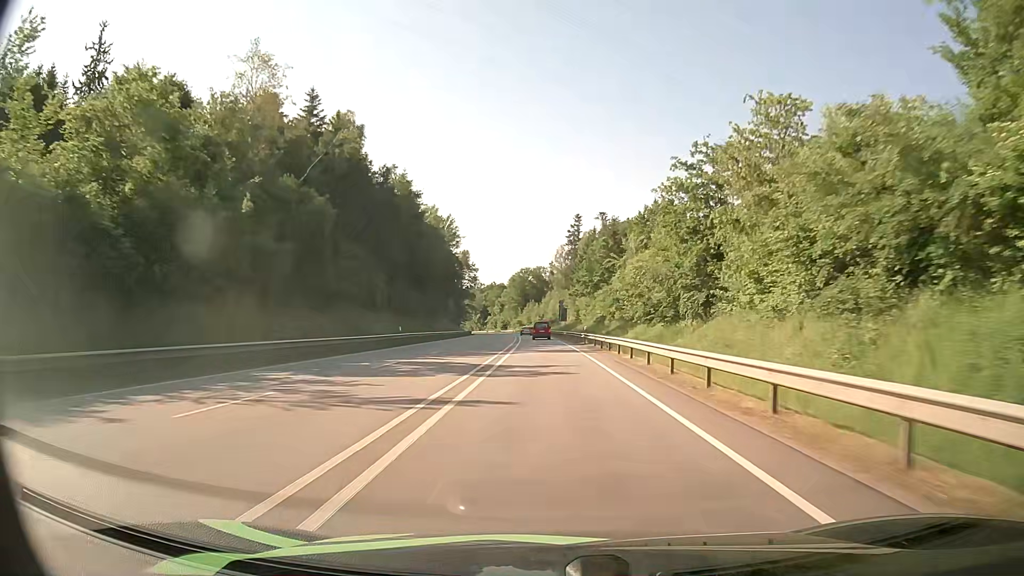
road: primary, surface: asphalt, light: Day
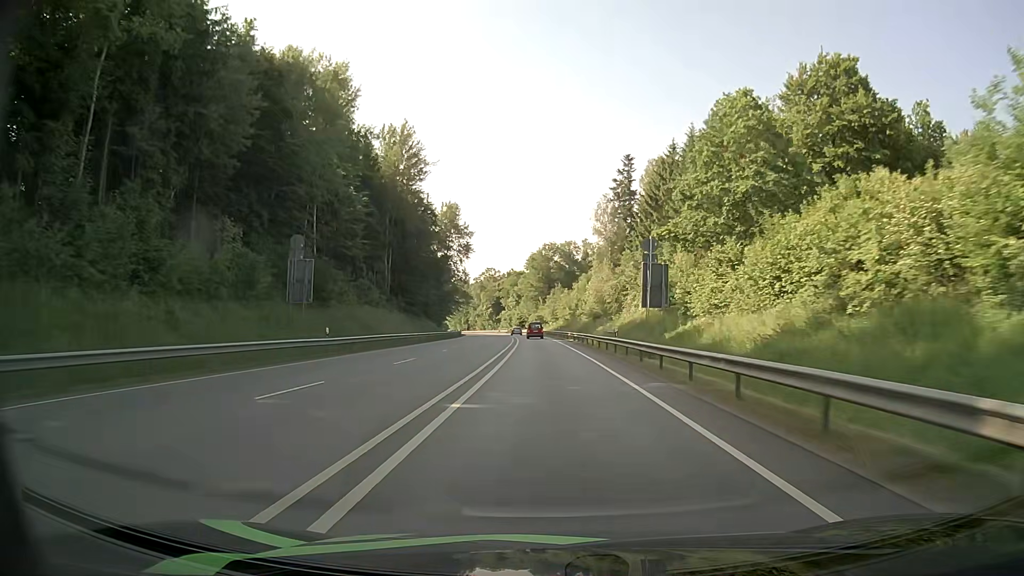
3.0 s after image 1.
(-1.6, +69.8) m; -3°
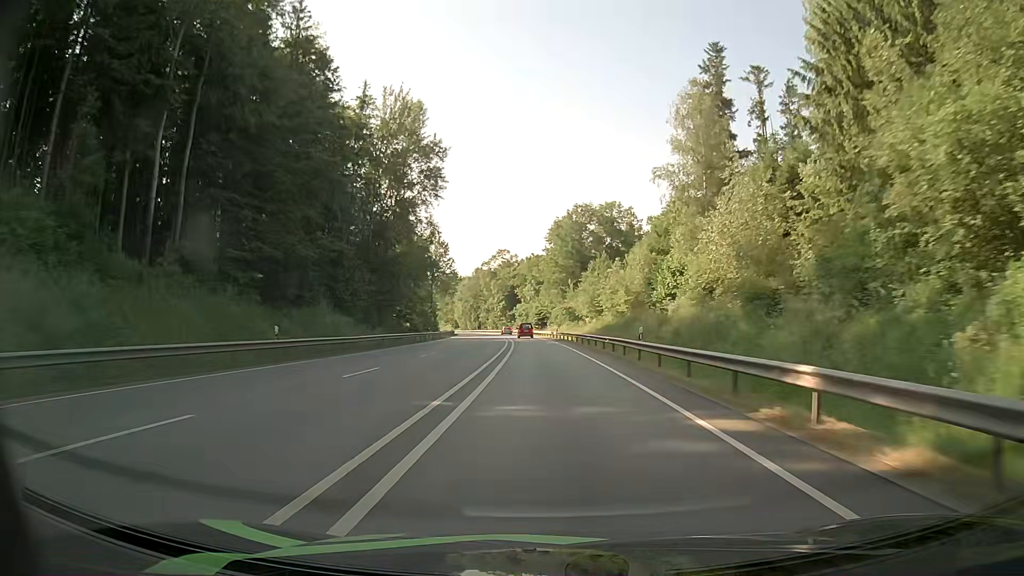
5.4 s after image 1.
(-1.1, +55.4) m; -2°
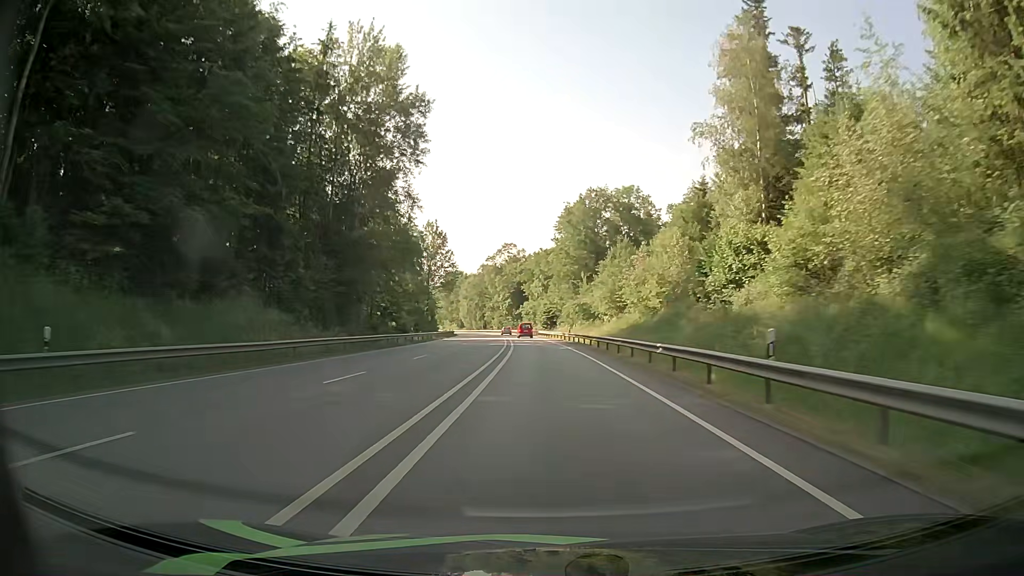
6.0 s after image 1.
(-0.1, +13.9) m; -1°
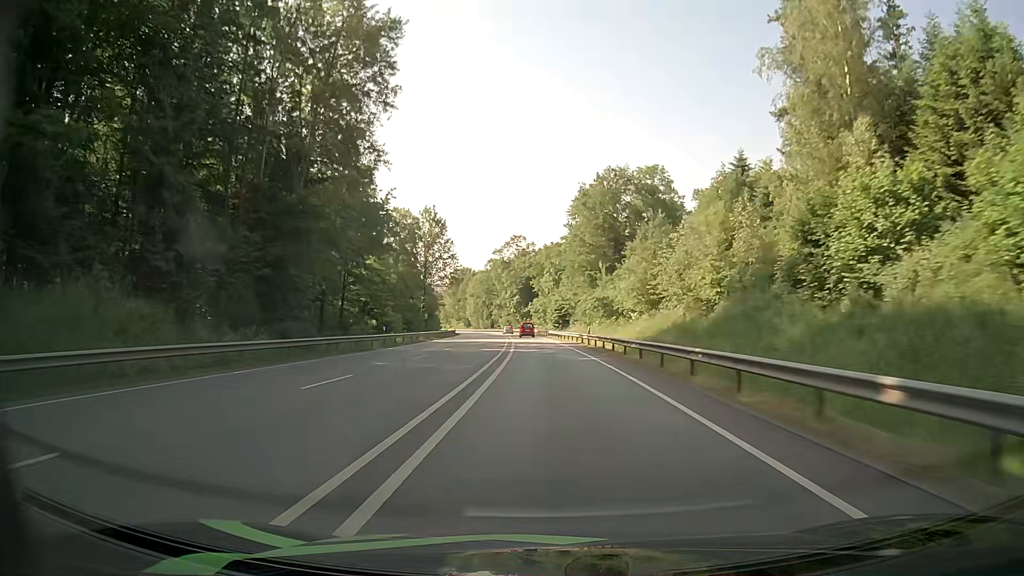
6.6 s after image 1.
(-0.1, +13.9) m; -1°
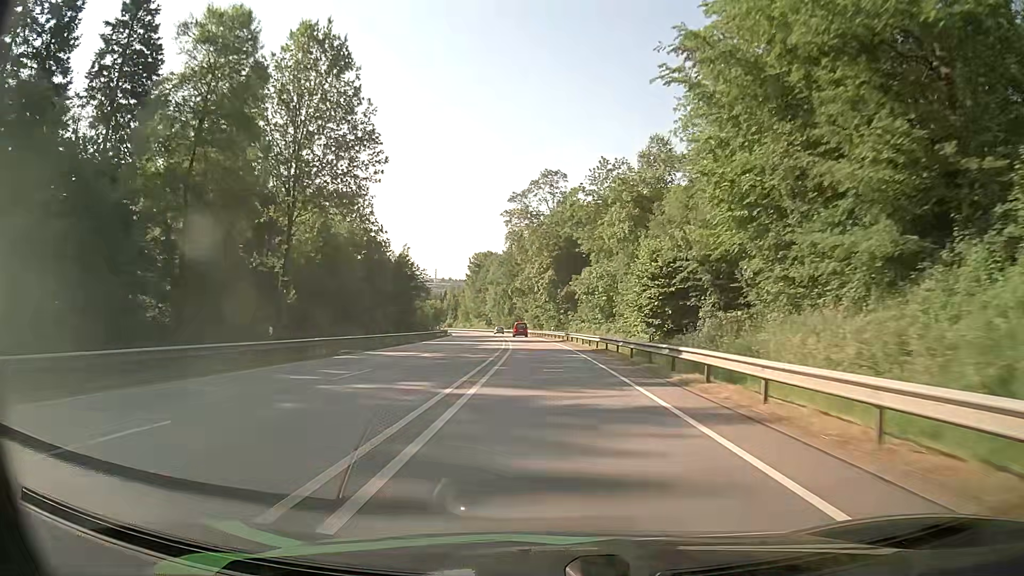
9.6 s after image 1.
(-2.4, +70.1) m; -3°
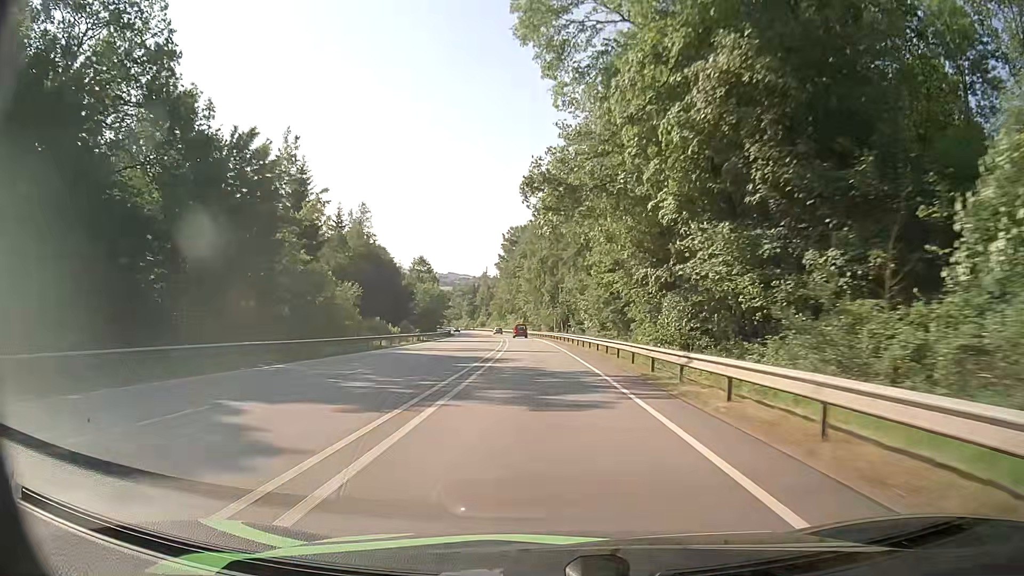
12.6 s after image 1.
(-2.4, +71.4) m; -5°
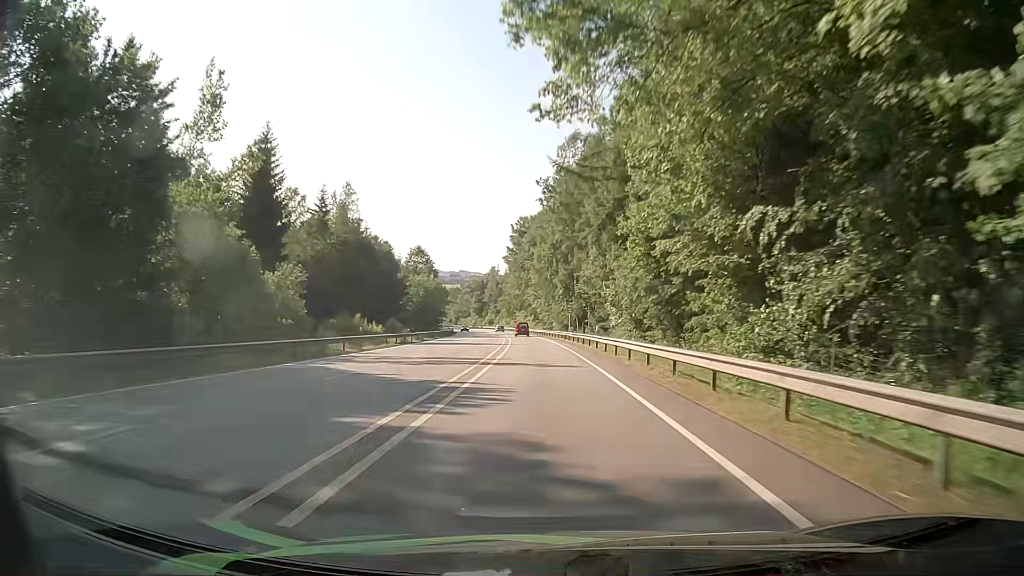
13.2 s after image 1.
(0.0, +14.5) m; -1°
(0, +10) (0, +20) (-1, +30) (-1, +40) (-1, +50) (-2, +60) (-2, +70) (-3, +80) (-4, +90) (-5, +100) m
